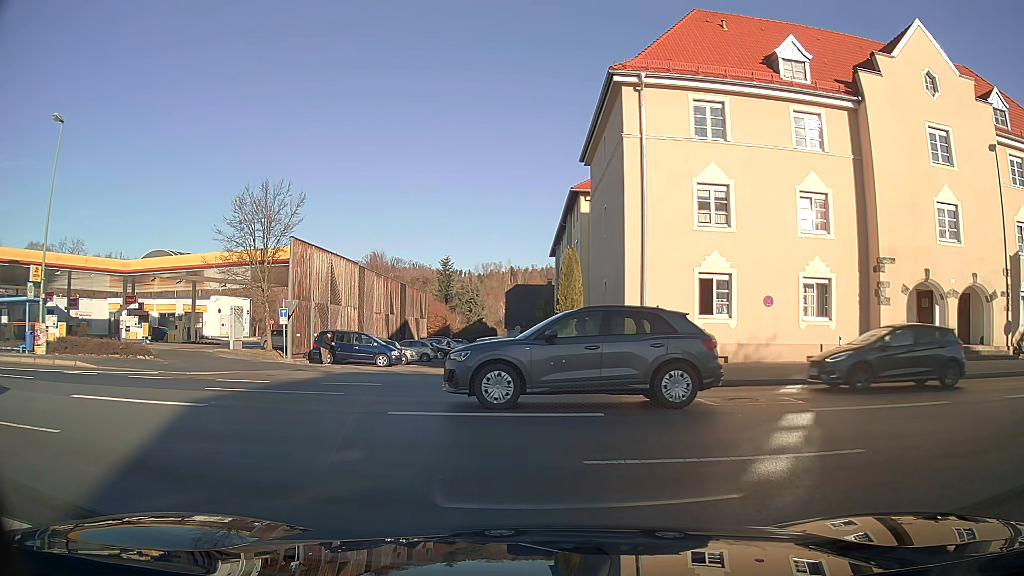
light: Day
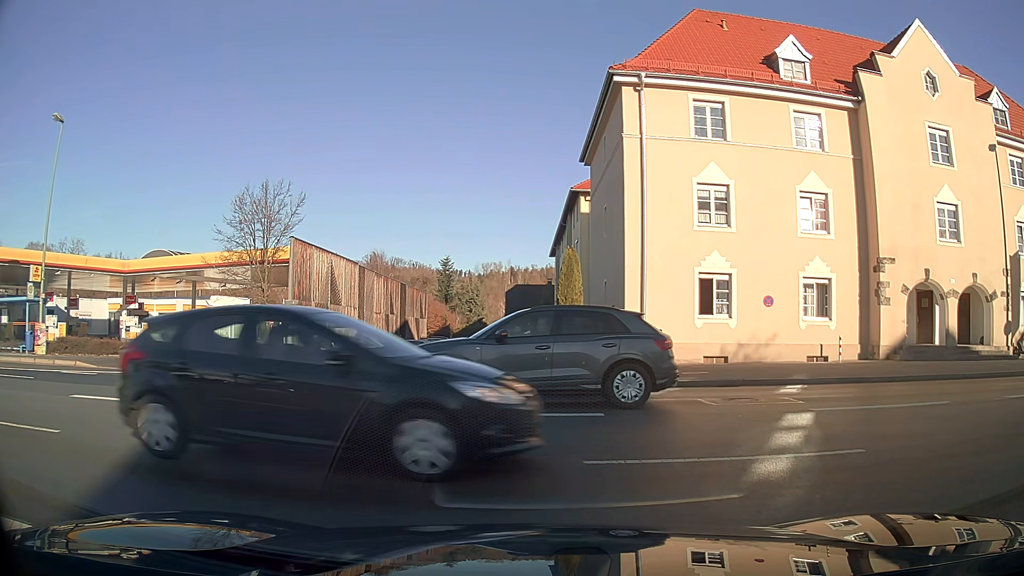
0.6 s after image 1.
(0.0, 0.0) m; 0°
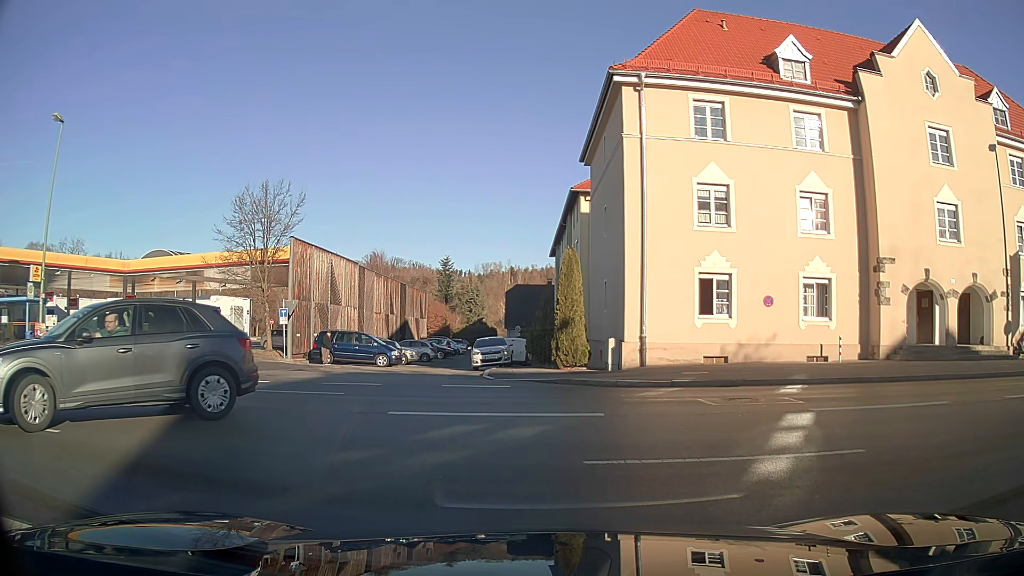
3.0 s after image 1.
(0.0, 0.0) m; 0°
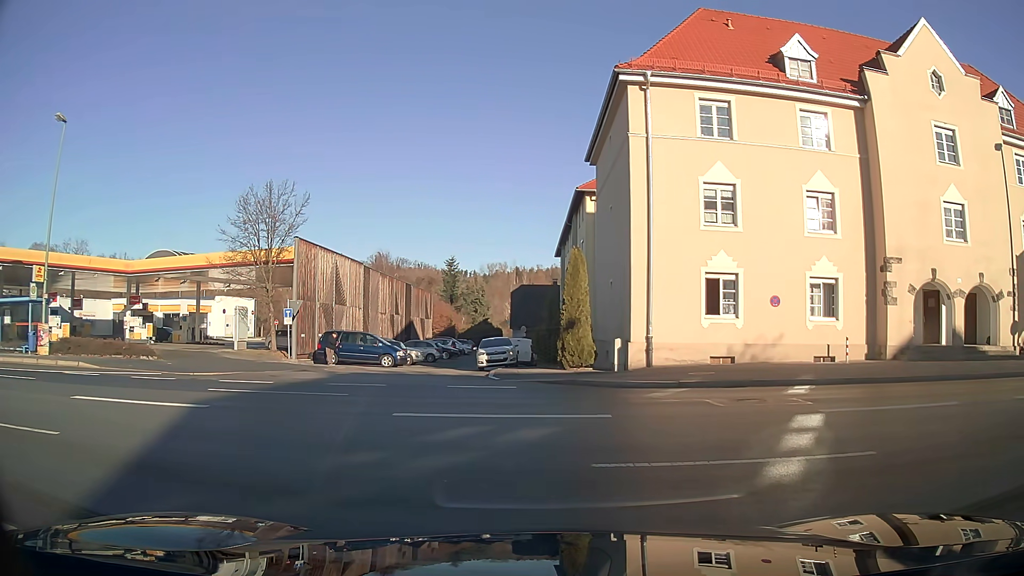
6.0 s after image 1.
(0.0, +0.1) m; 0°
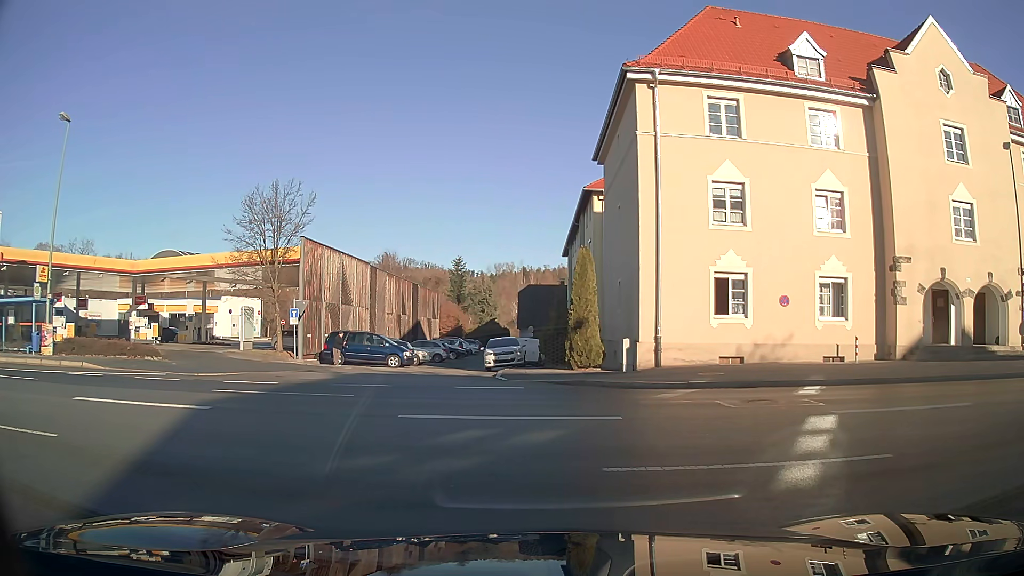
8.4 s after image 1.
(0.0, +0.2) m; 0°
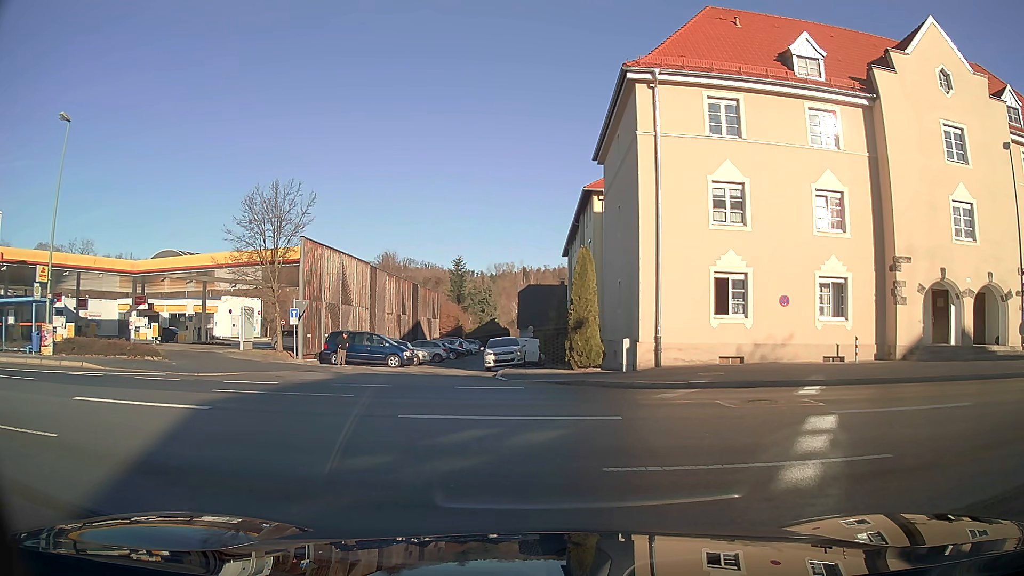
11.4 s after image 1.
(0.0, 0.0) m; 0°
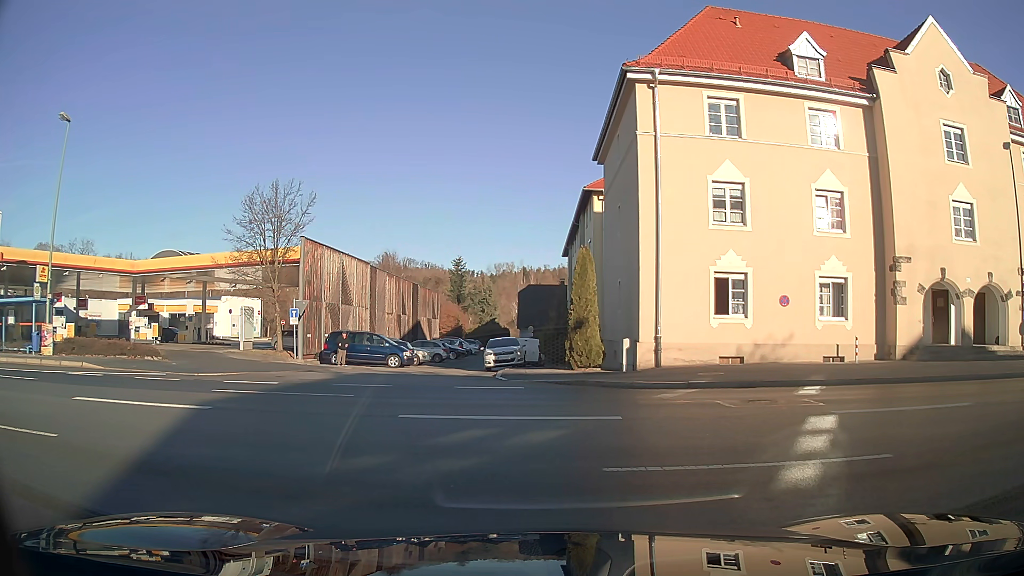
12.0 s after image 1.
(0.0, 0.0) m; 0°
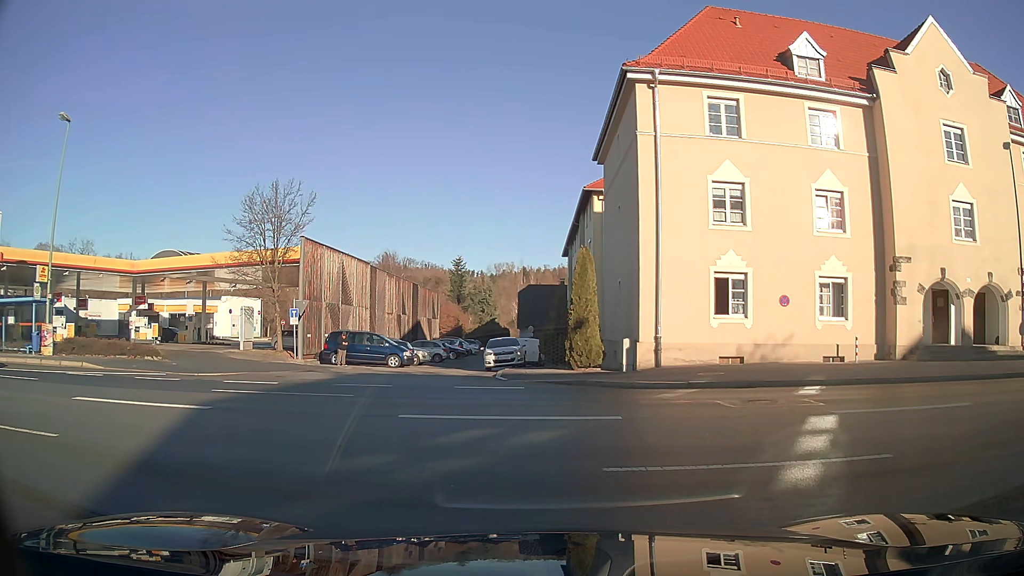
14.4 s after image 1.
(0.0, 0.0) m; 0°
